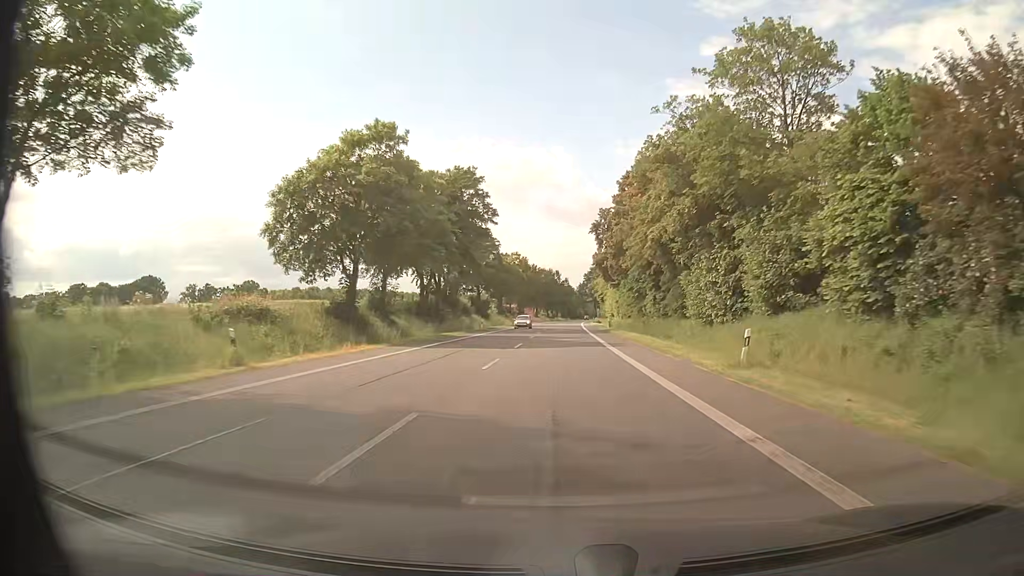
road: primary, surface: asphalt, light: Day
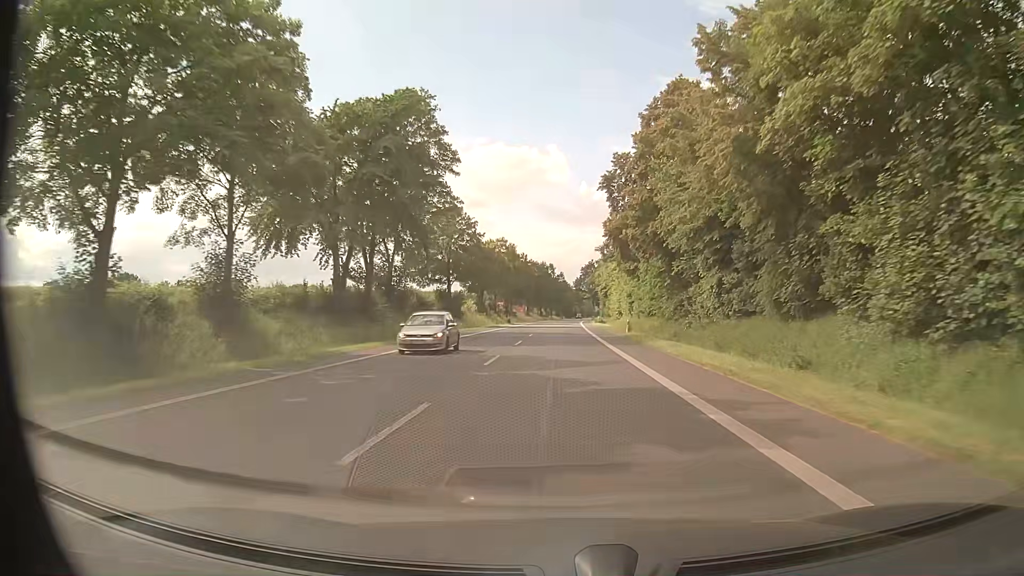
(+0.2, +22.7) m; +1°
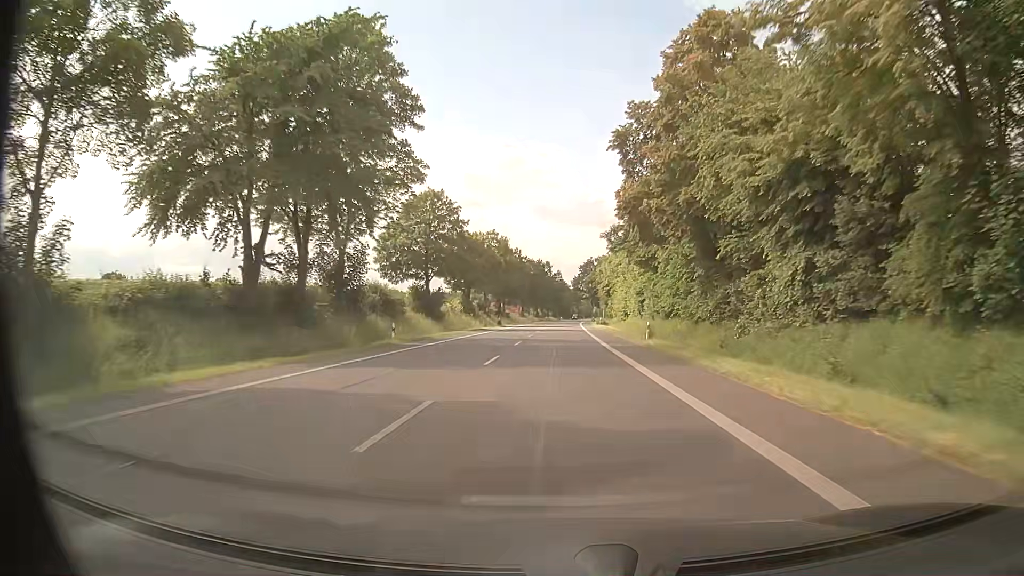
(0.0, +11.3) m; 0°
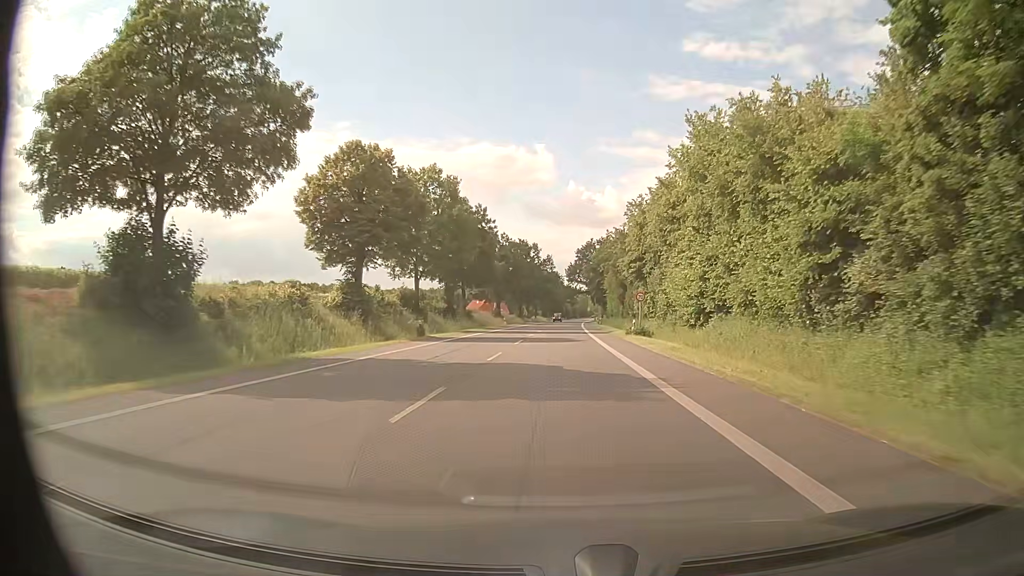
(+0.2, +45.3) m; +1°
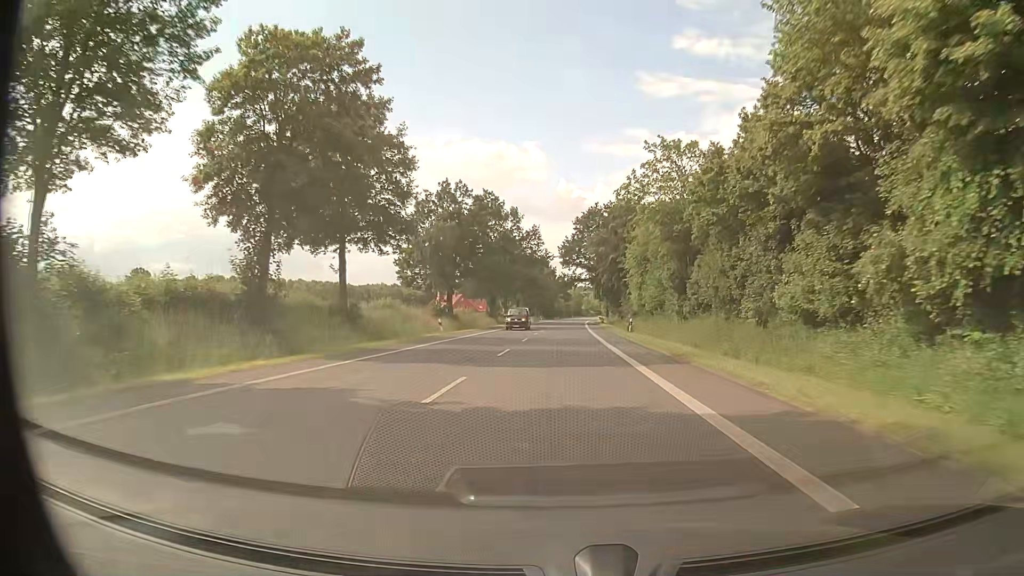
(+0.4, +45.3) m; +1°
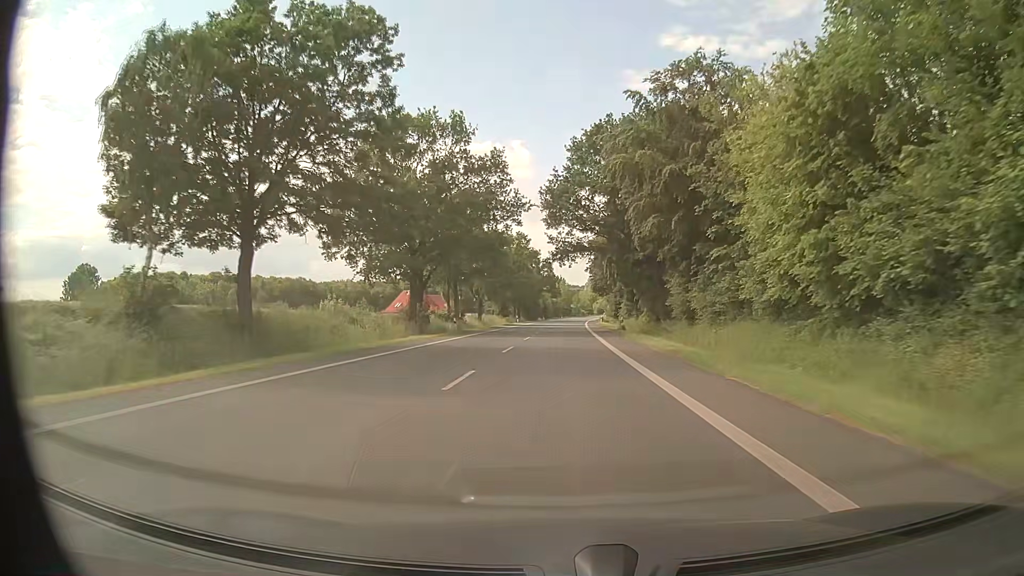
(+0.7, +45.3) m; +1°
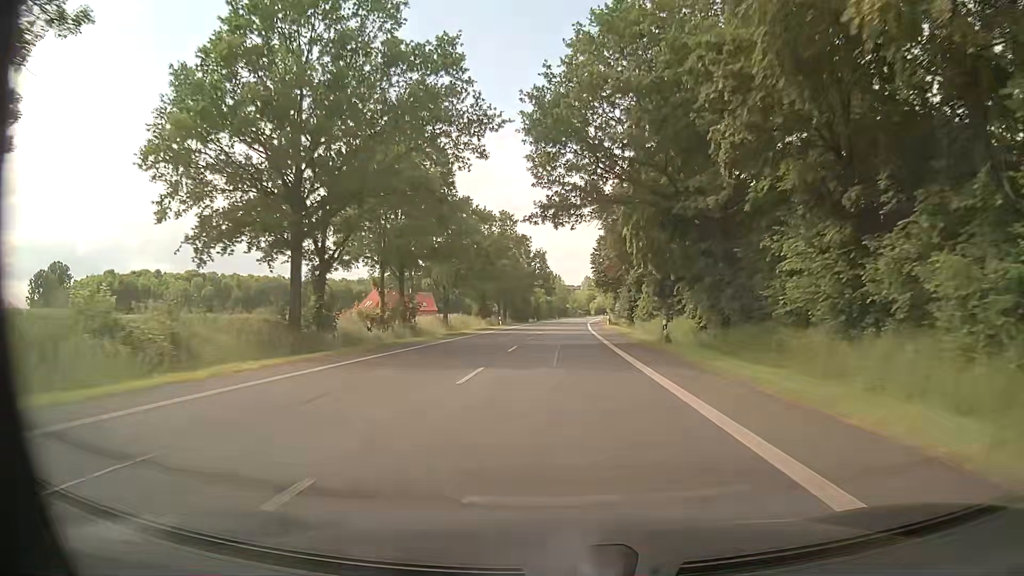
(+0.2, +22.7) m; +1°
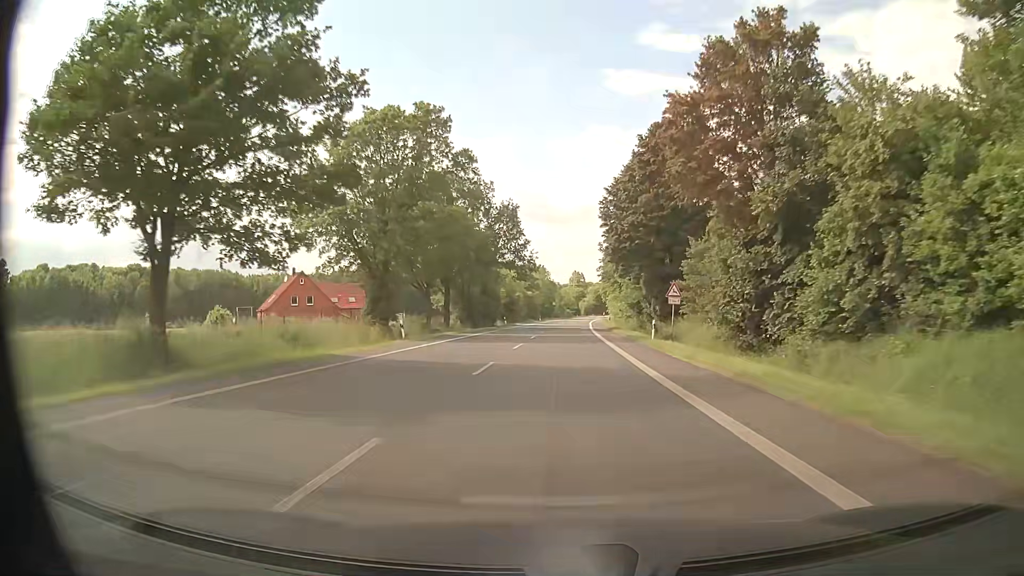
(+0.2, +45.2) m; +1°
